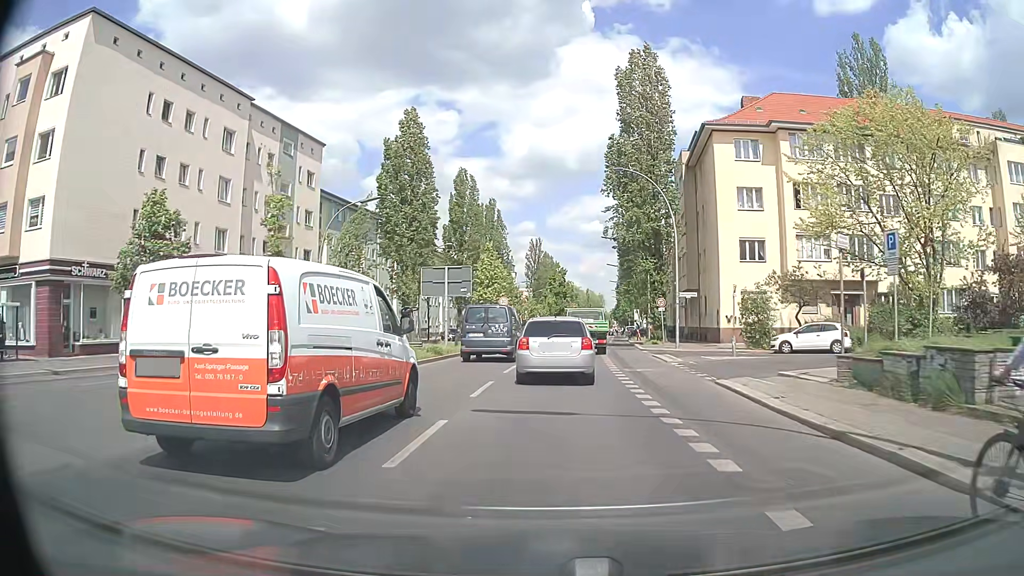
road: secondary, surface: asphalt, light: Day
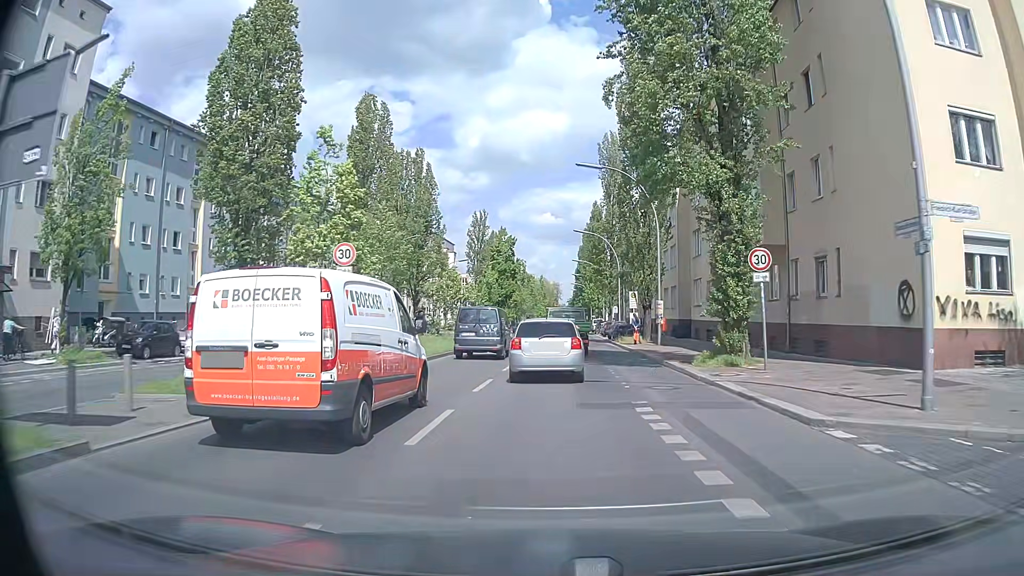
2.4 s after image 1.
(+1.1, +28.7) m; +4°
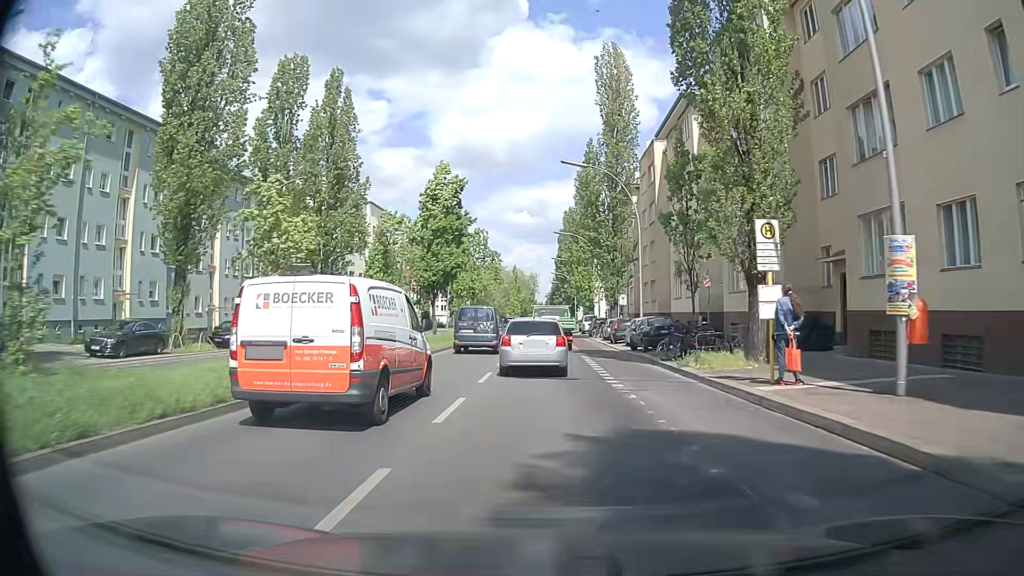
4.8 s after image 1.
(+0.4, +28.3) m; +2°
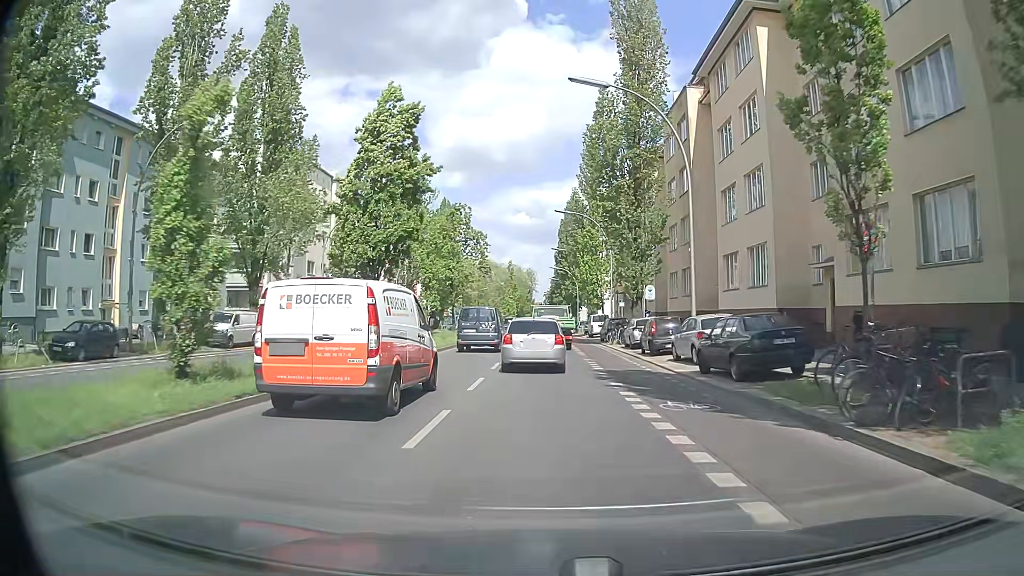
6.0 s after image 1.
(0.0, +13.9) m; +1°
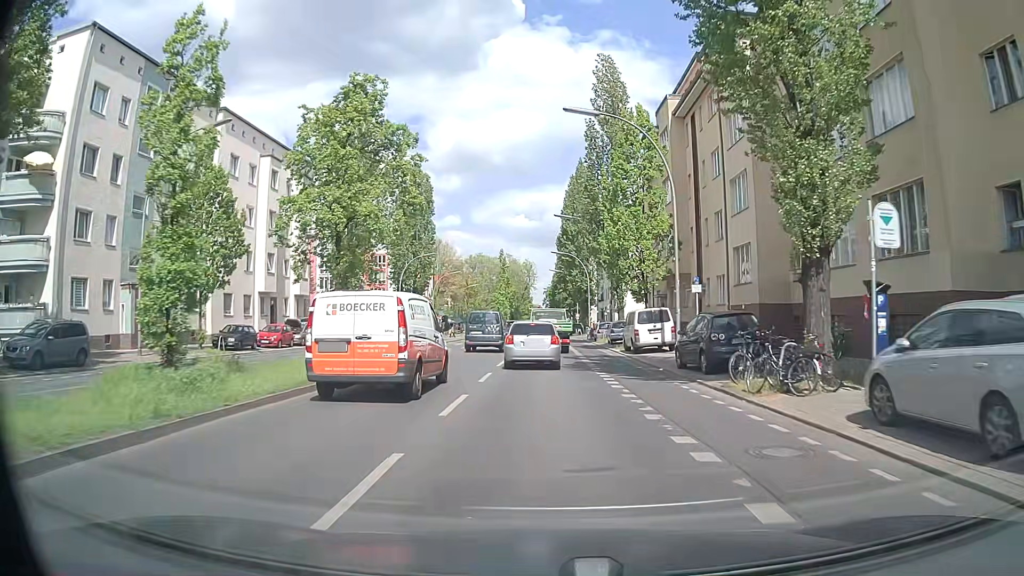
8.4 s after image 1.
(-0.5, +27.4) m; -1°
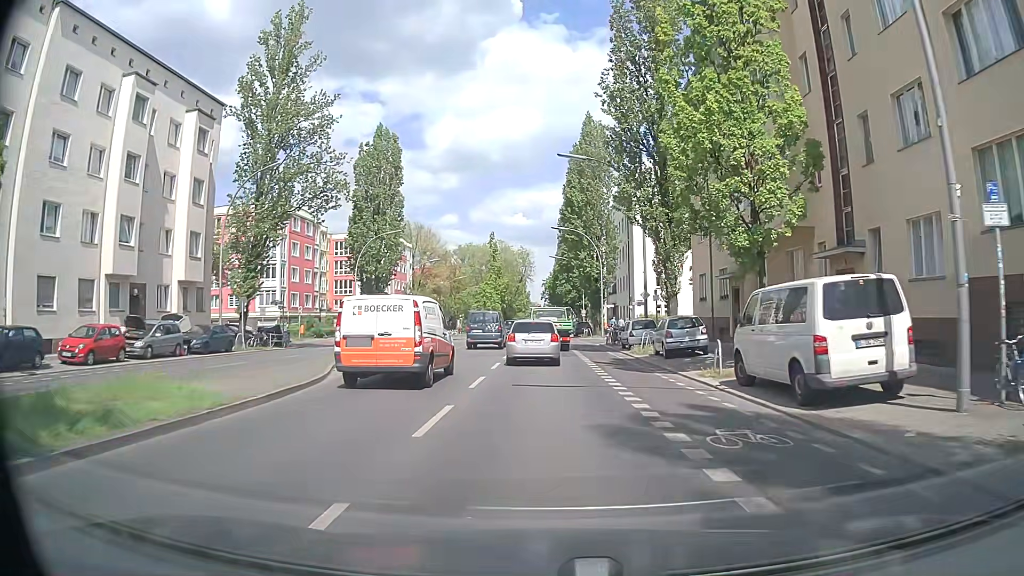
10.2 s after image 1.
(0.0, +20.1) m; 0°
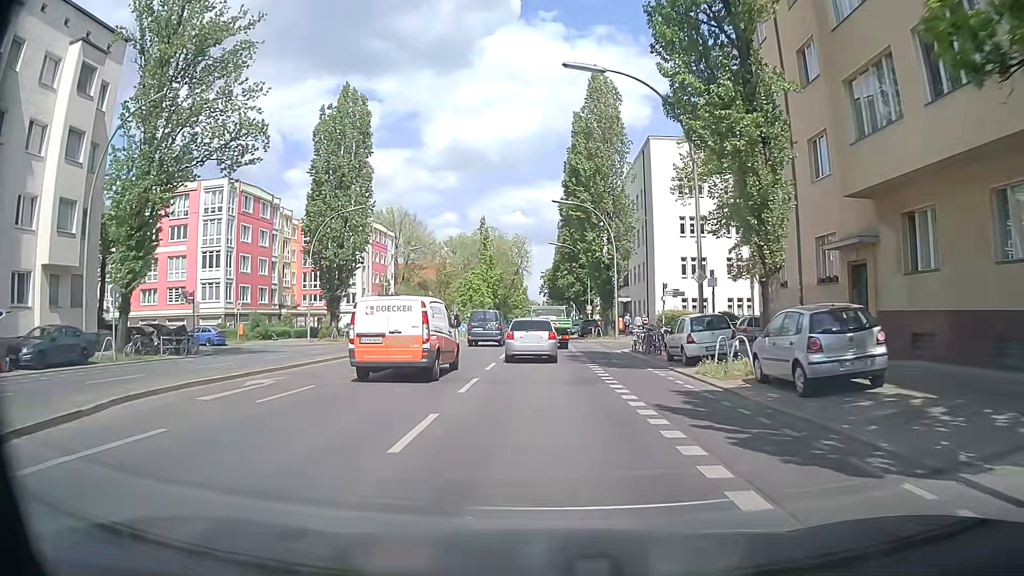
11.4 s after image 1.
(0.0, +13.1) m; 0°
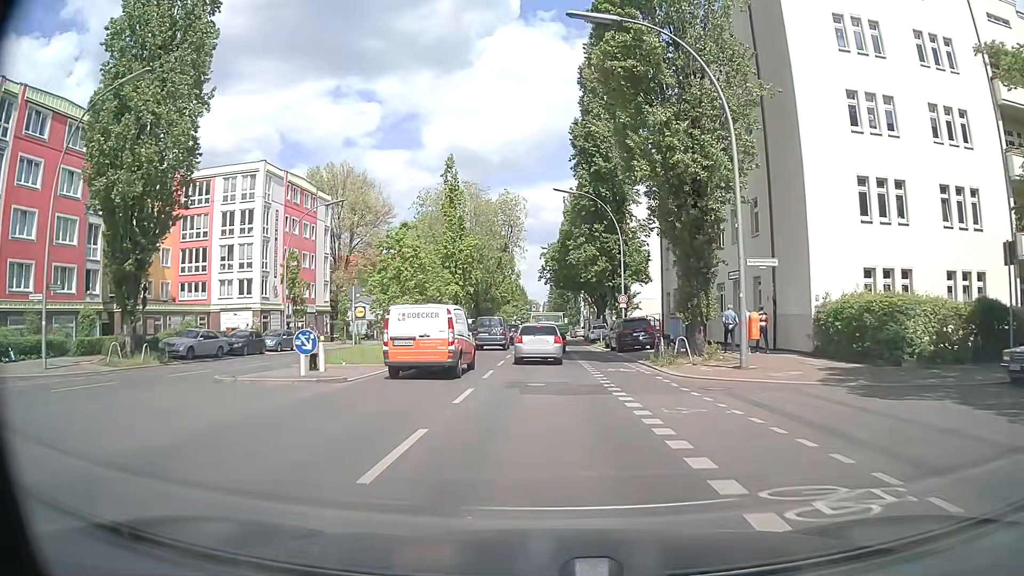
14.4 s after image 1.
(-0.2, +31.8) m; -1°
(0, +10) (0, +20) (0, +30) (0, +40) (0, +50) (0, +60) (0, +70) (0, +80) (0, +90) (0, +100) m
